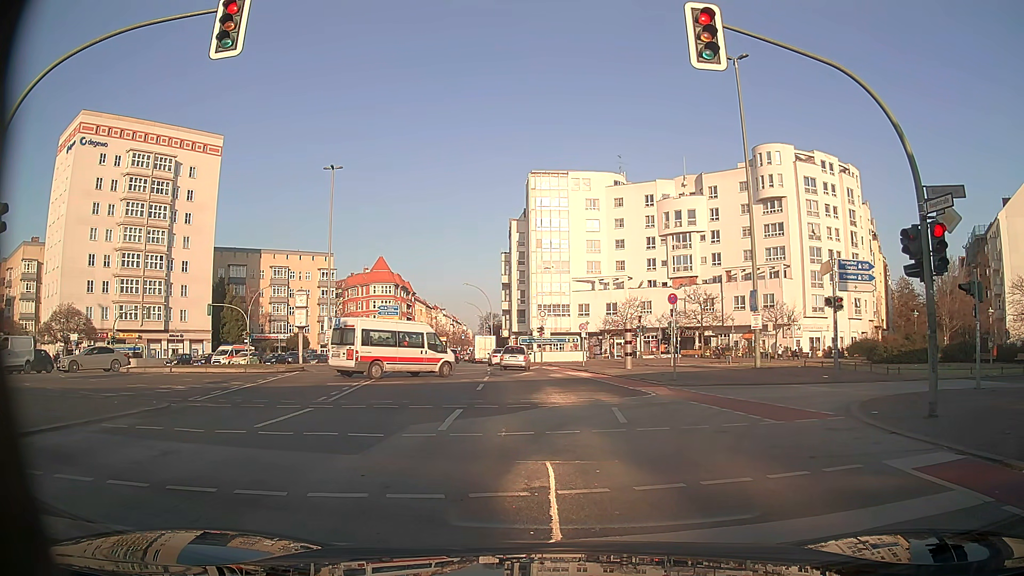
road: tertiary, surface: asphalt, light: Day
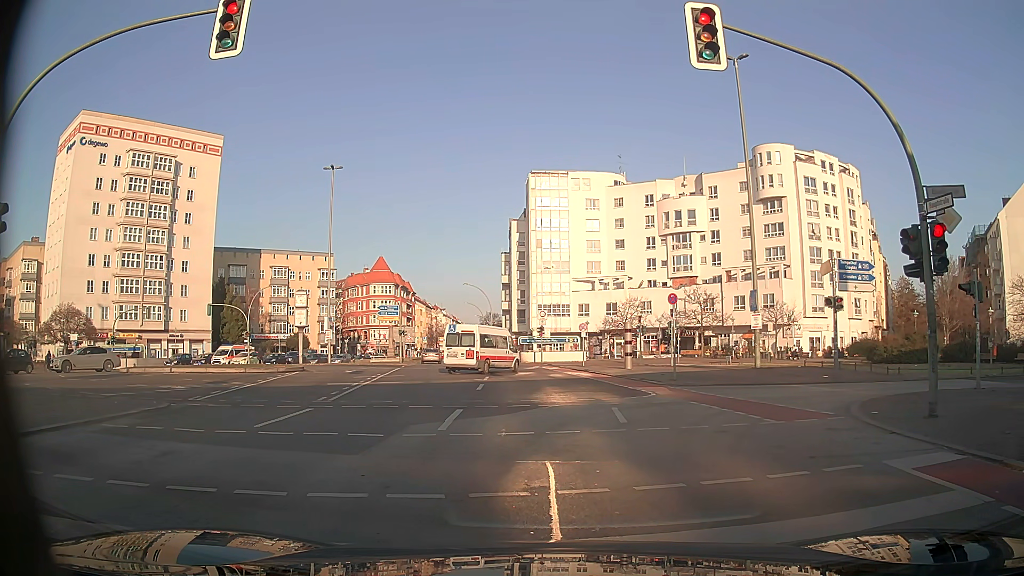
(0.0, 0.0) m; 0°
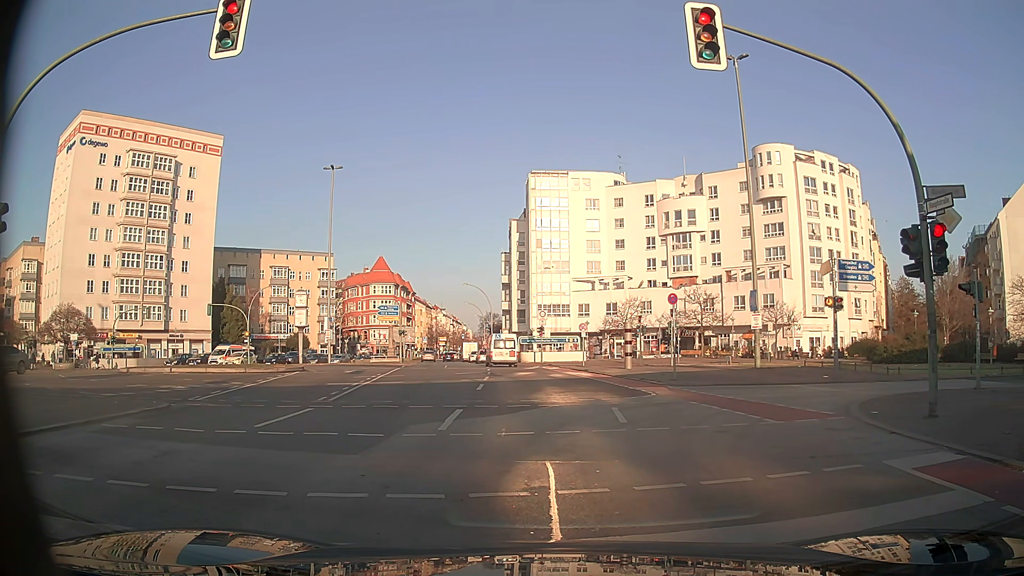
(0.0, 0.0) m; 0°
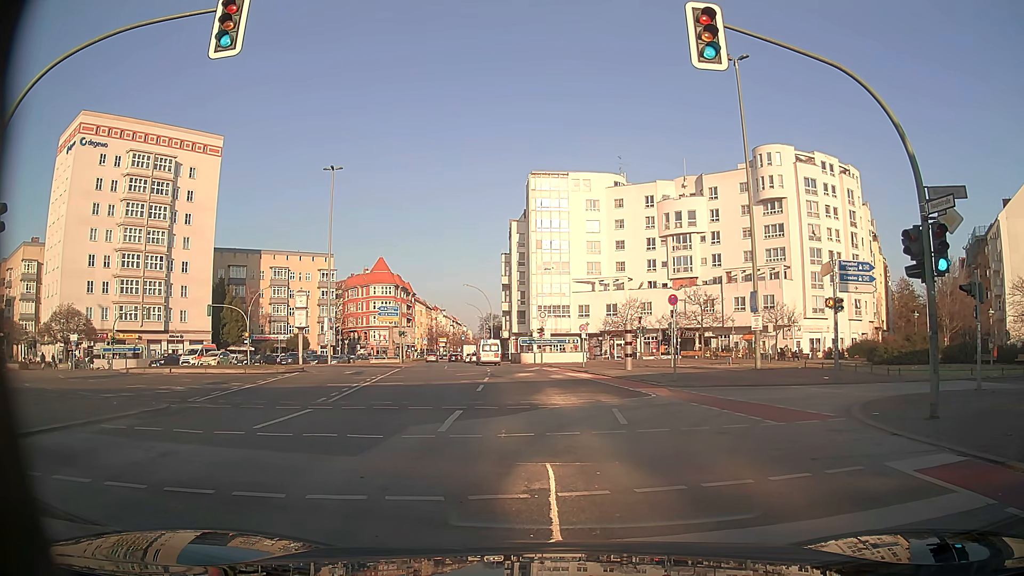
(0.0, 0.0) m; 0°
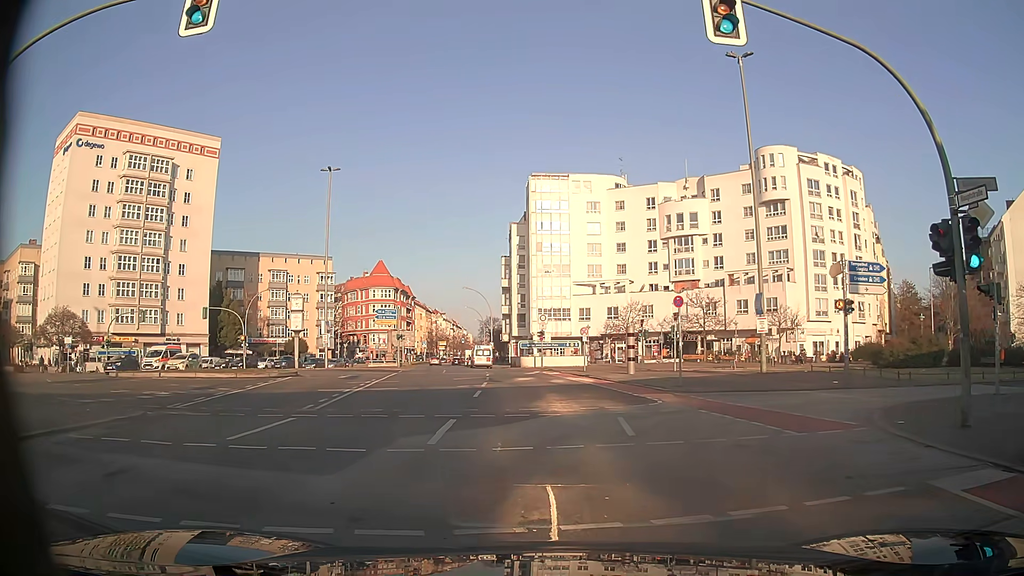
(0.0, +1.0) m; -1°
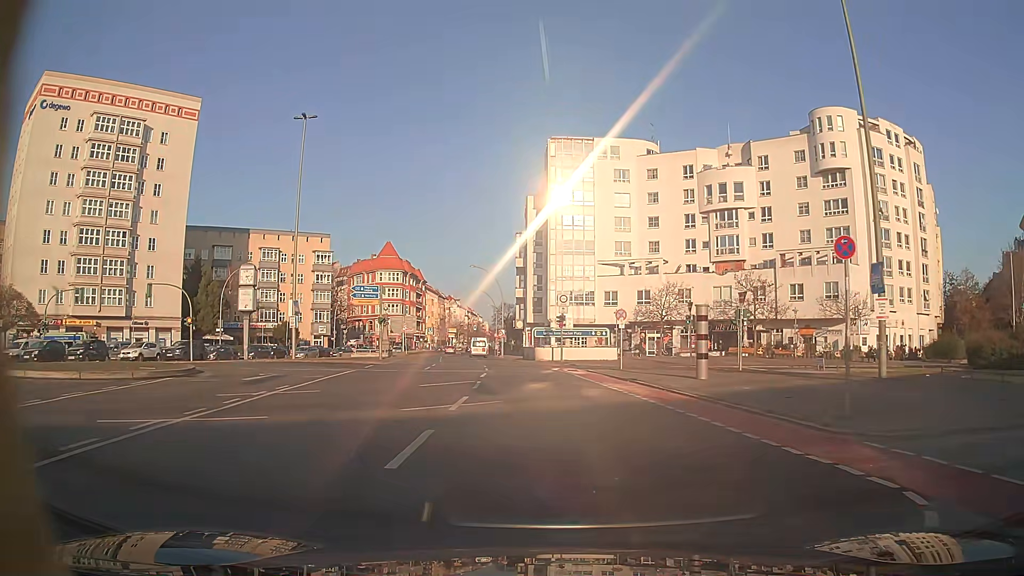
(0.0, +12.7) m; 0°
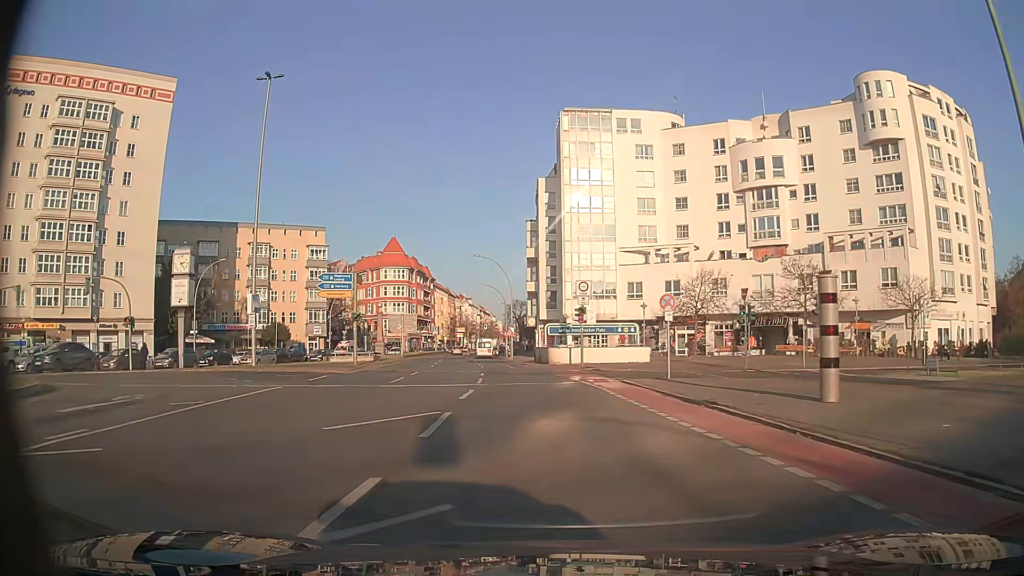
(-0.3, +9.6) m; -3°
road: secondary
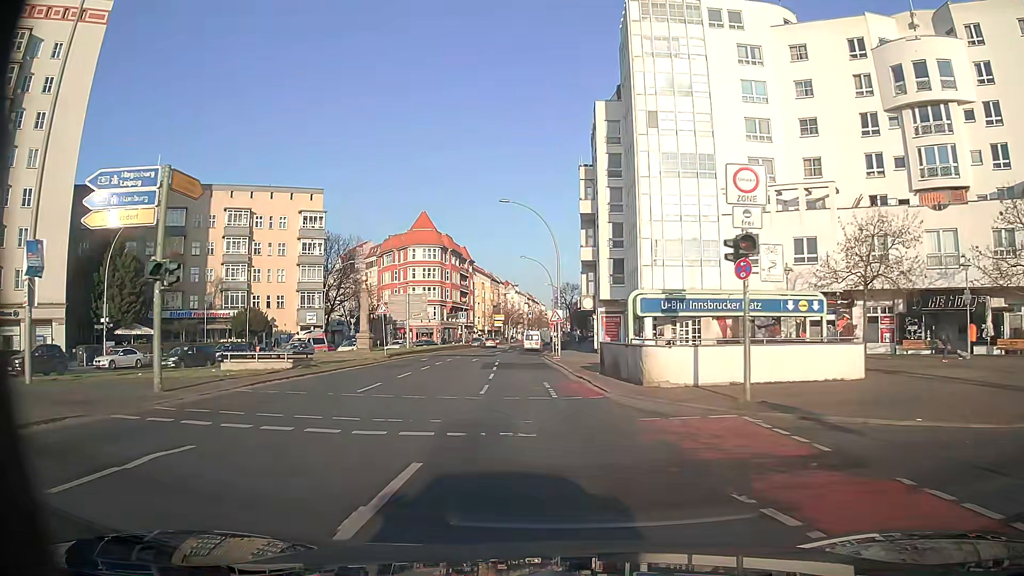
(-0.8, +23.8) m; -4°
(0, +10) (-1, +20) (-1, +30) (-2, +40) (-2, +50) (-3, +60) (-2, +70) (-2, +80) (-2, +90) (-2, +100) m
